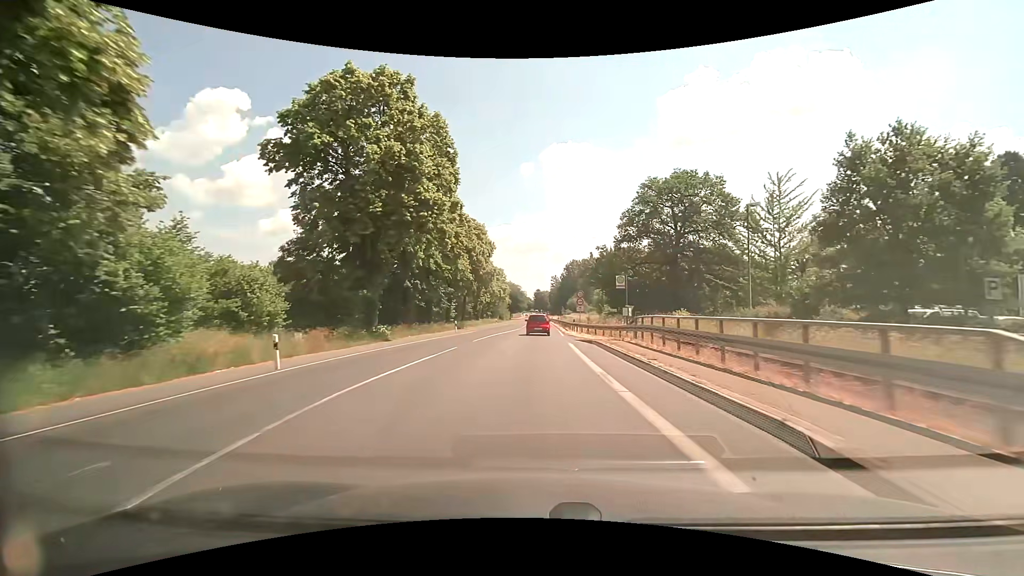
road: primary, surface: asphalt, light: Day
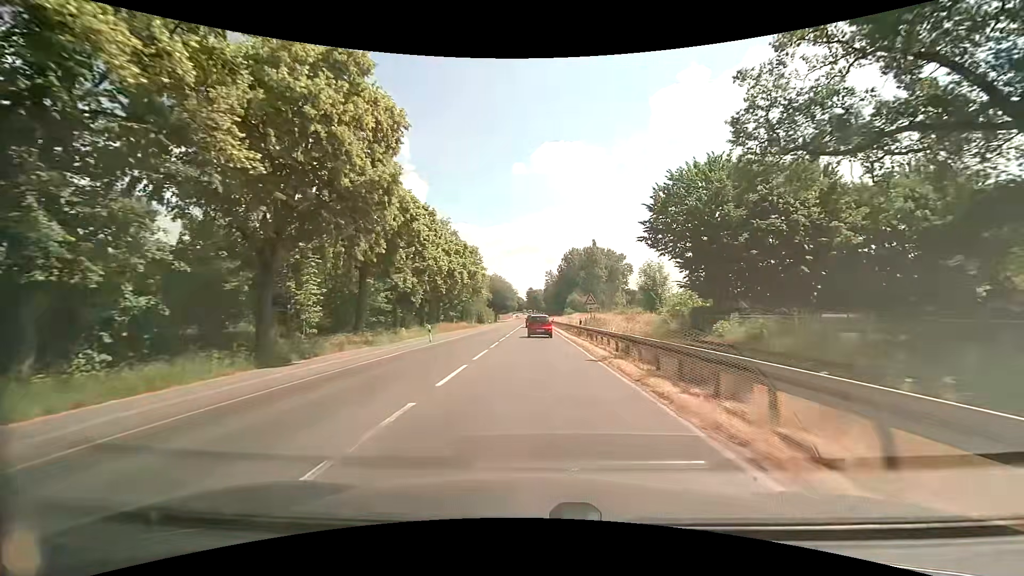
(+0.3, +46.6) m; +1°
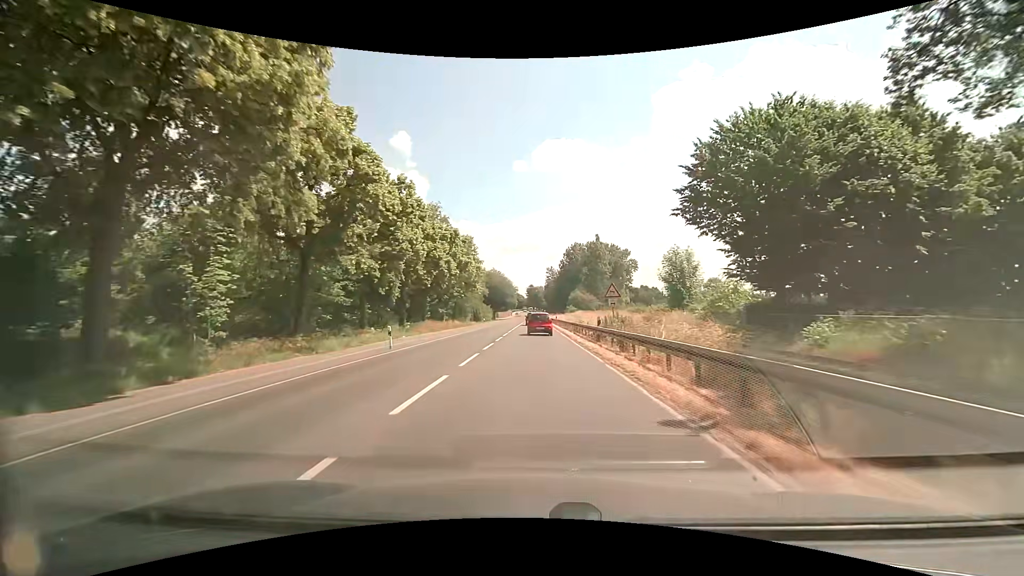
(-0.1, +9.1) m; 0°
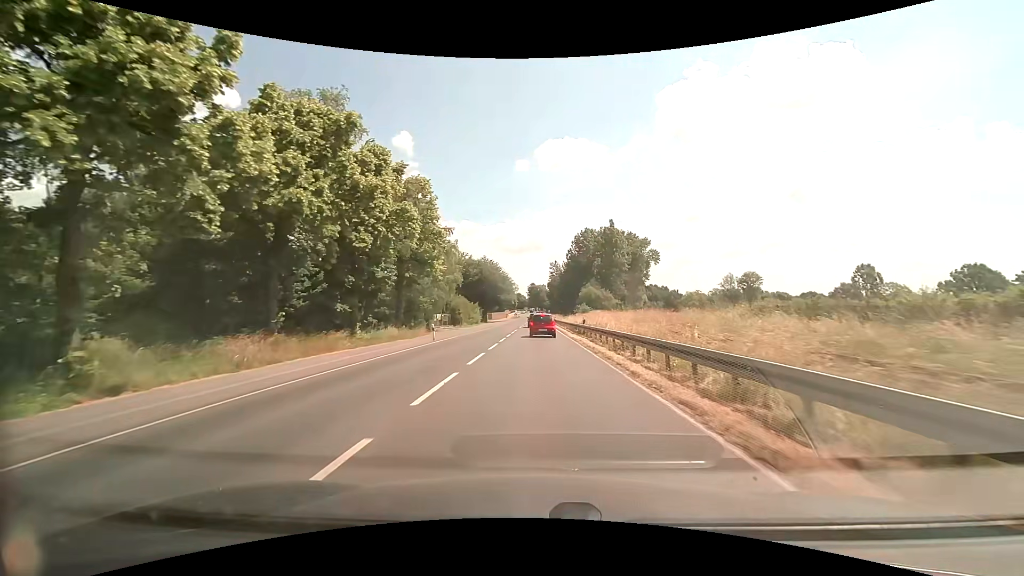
(-0.2, +35.7) m; 0°
(0, +10) (0, +20) (0, +30) (0, +40) (0, +50) (0, +60) (0, +70) (0, +80) (0, +90) (0, +100) m
